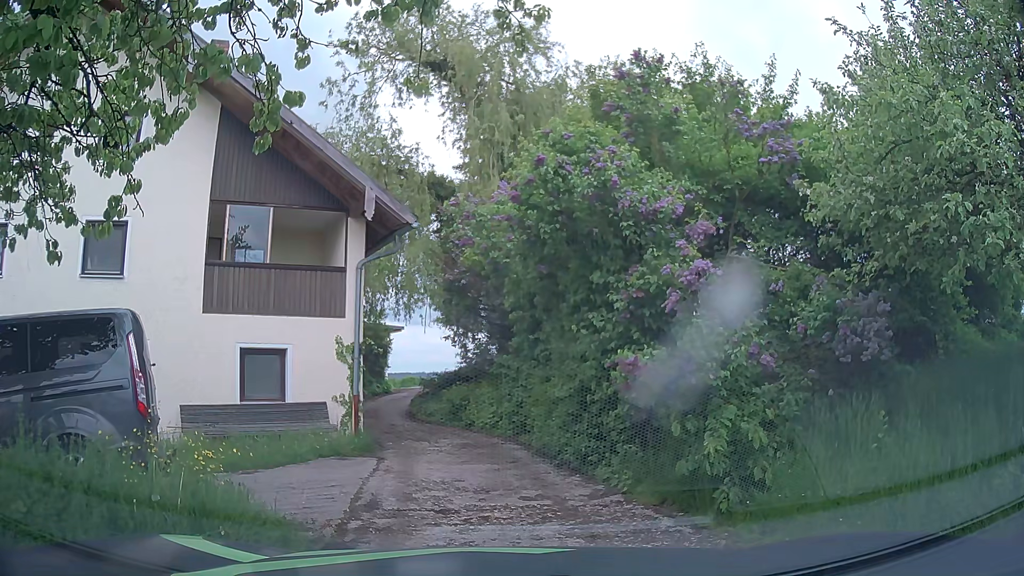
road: unclassified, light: Day
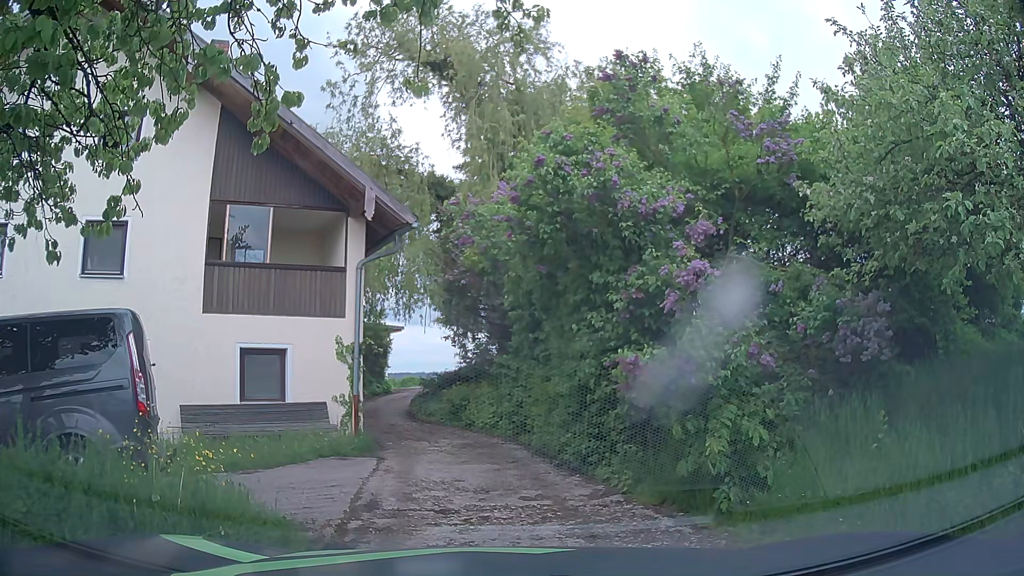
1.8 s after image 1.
(0.0, 0.0) m; 0°
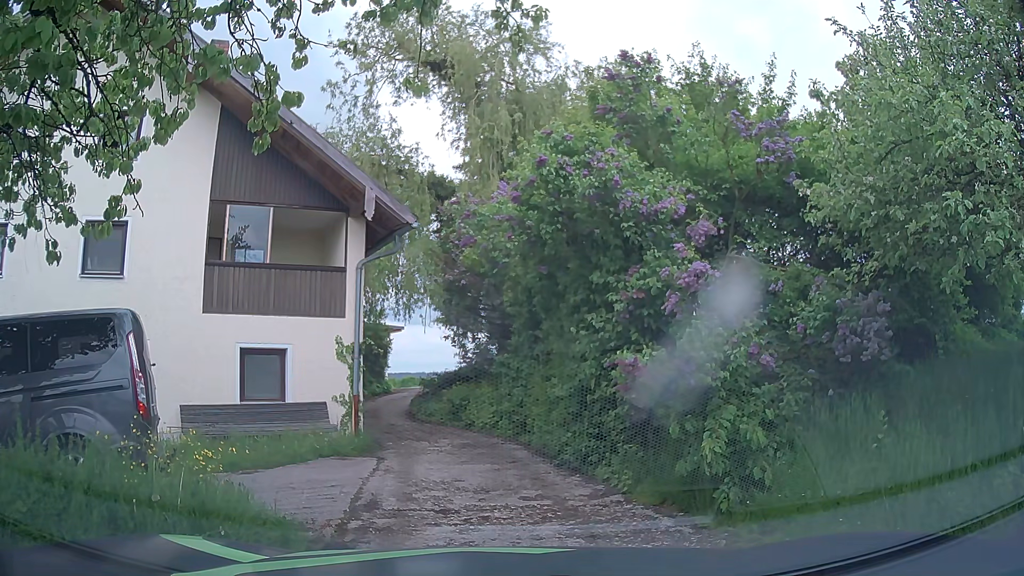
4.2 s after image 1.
(0.0, 0.0) m; 0°
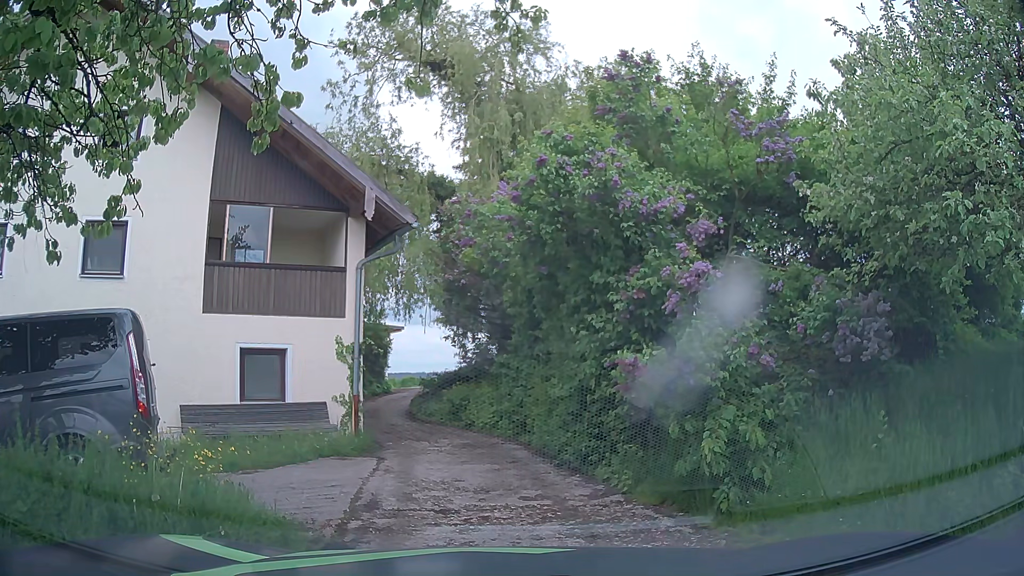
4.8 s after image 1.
(0.0, 0.0) m; 0°
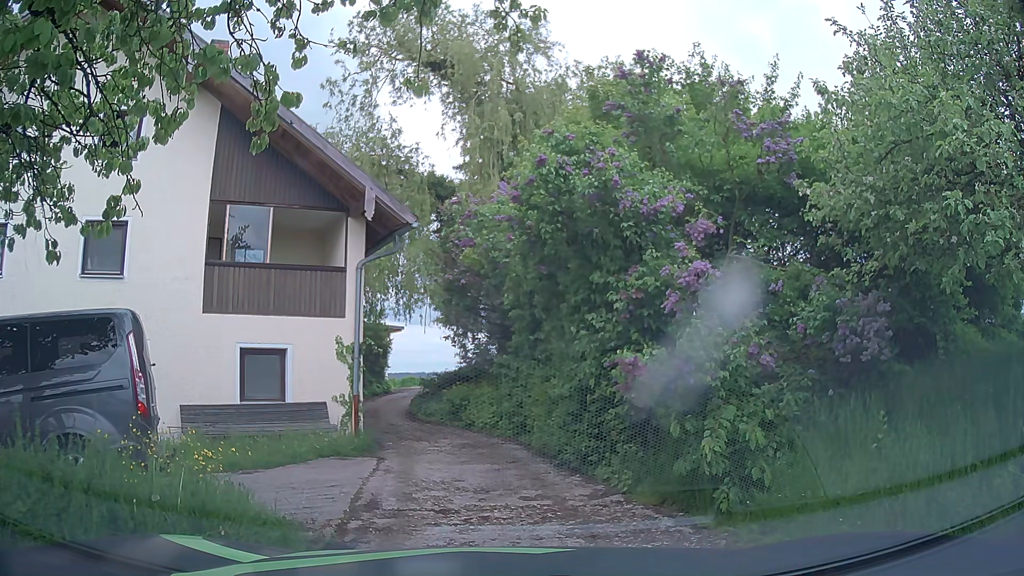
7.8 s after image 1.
(0.0, 0.0) m; 0°
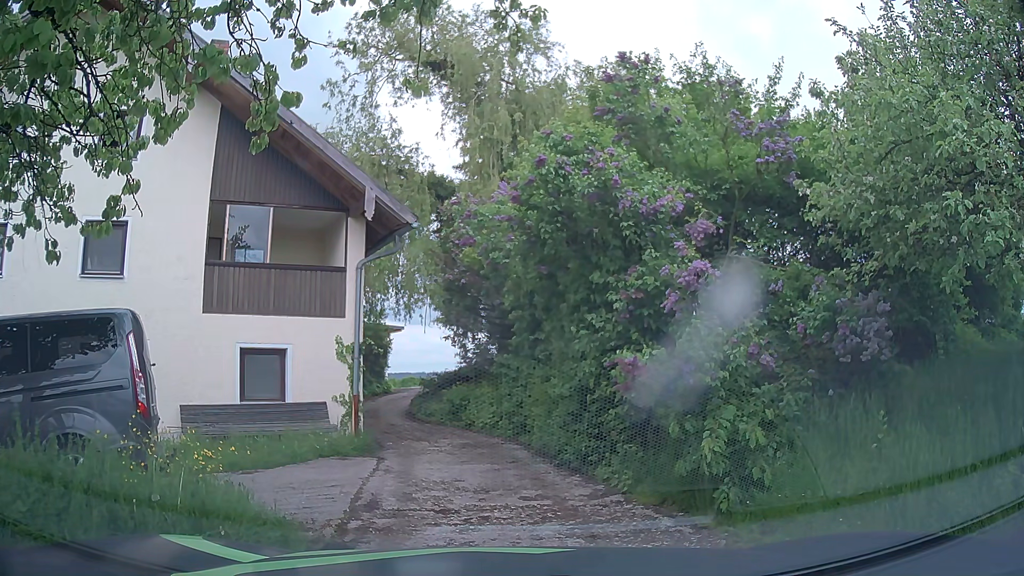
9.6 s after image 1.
(0.0, 0.0) m; 0°
